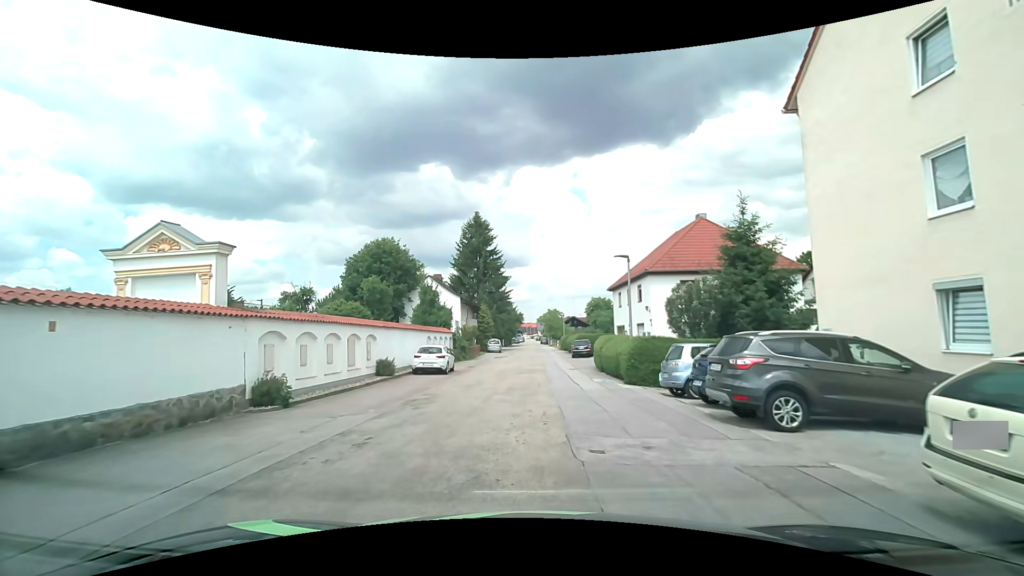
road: residential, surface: asphalt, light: Day
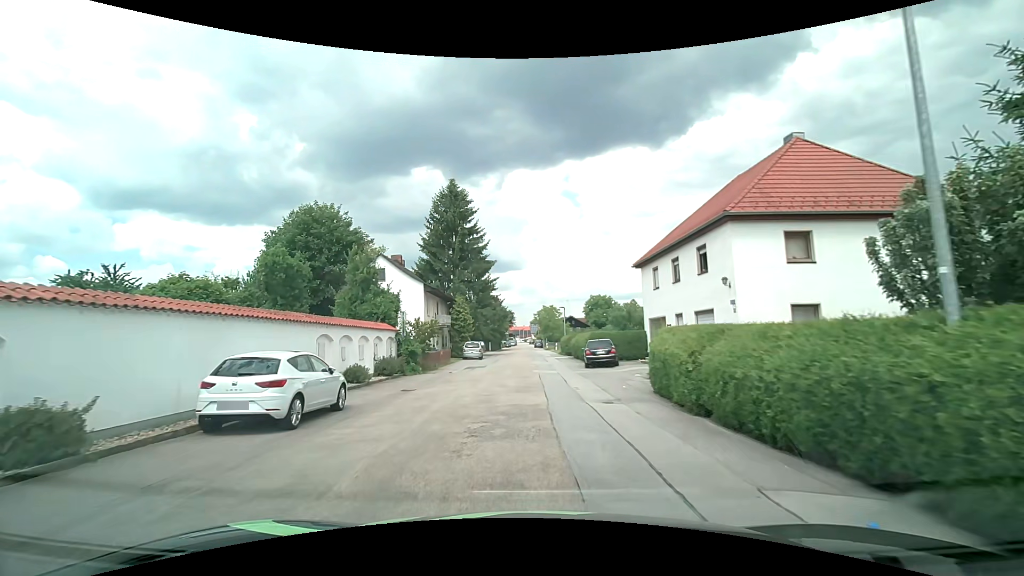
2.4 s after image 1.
(-0.1, +15.6) m; 0°
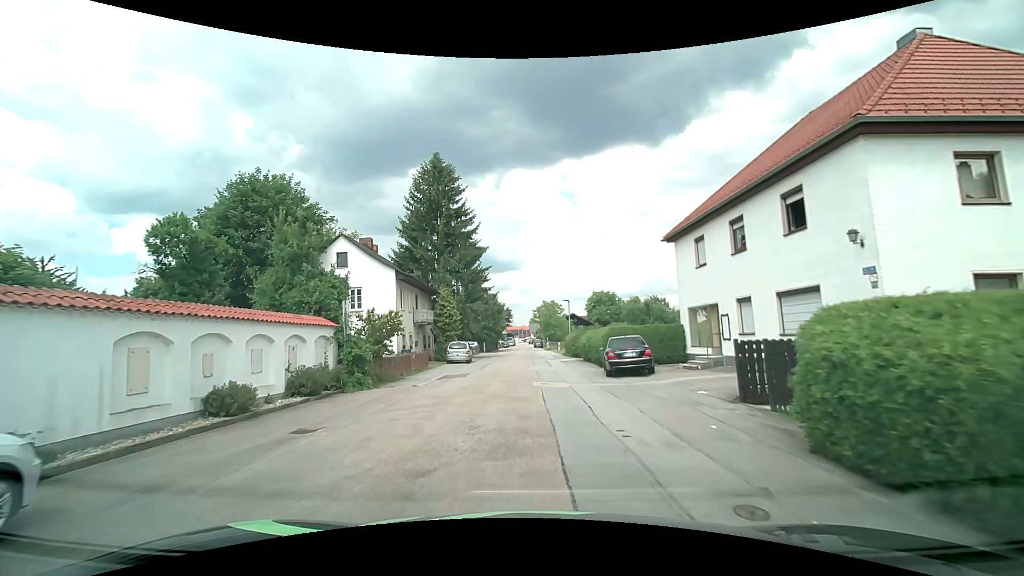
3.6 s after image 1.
(0.0, +8.0) m; +1°
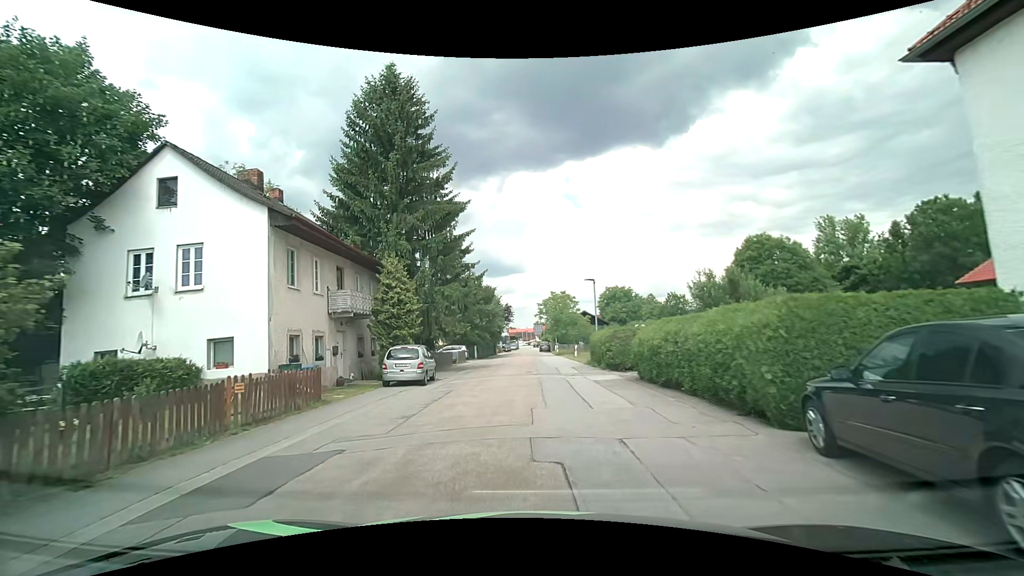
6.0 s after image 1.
(-0.3, +16.2) m; -2°
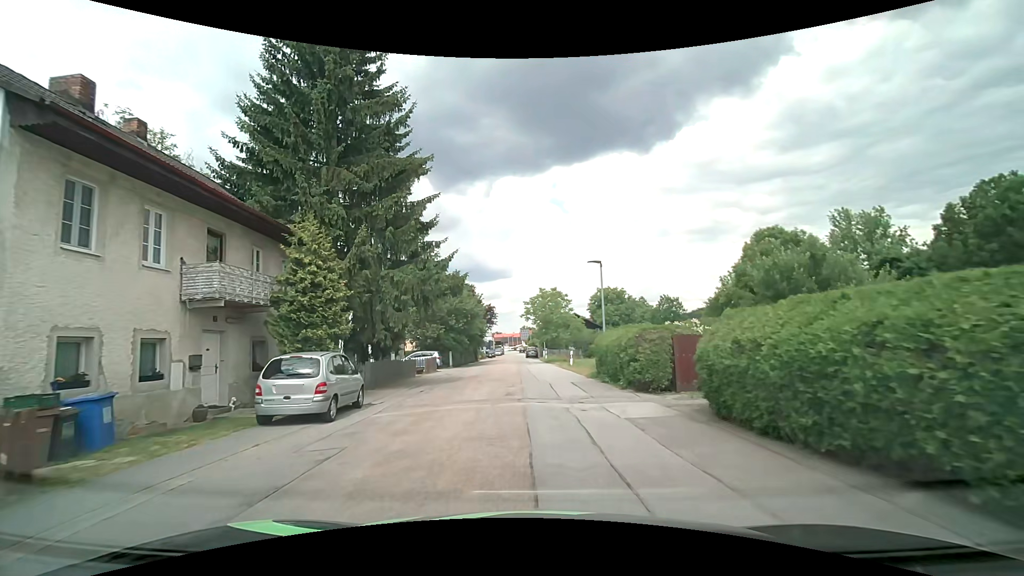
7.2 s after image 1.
(0.0, +8.0) m; +1°
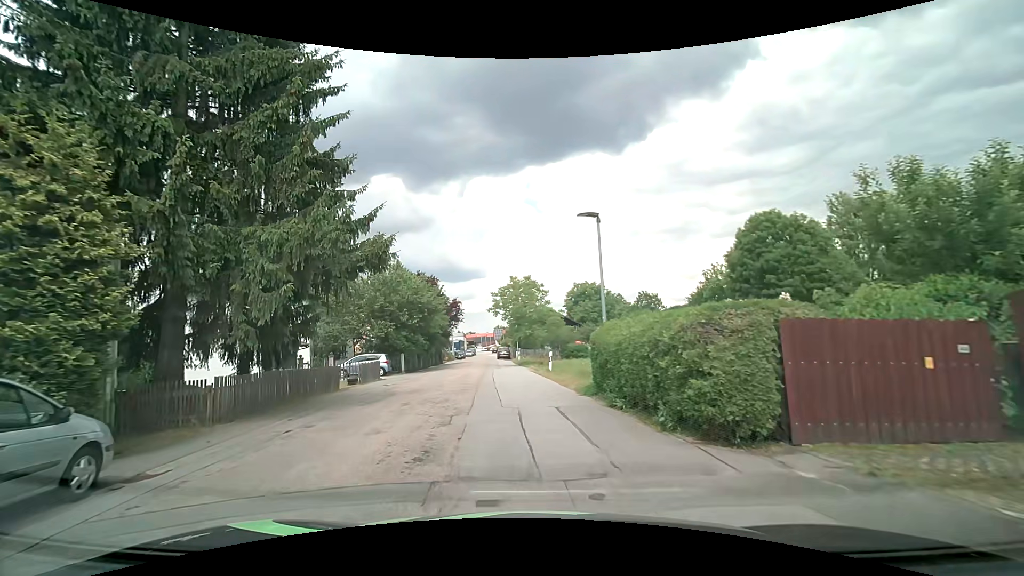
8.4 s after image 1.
(+0.4, +7.8) m; +4°
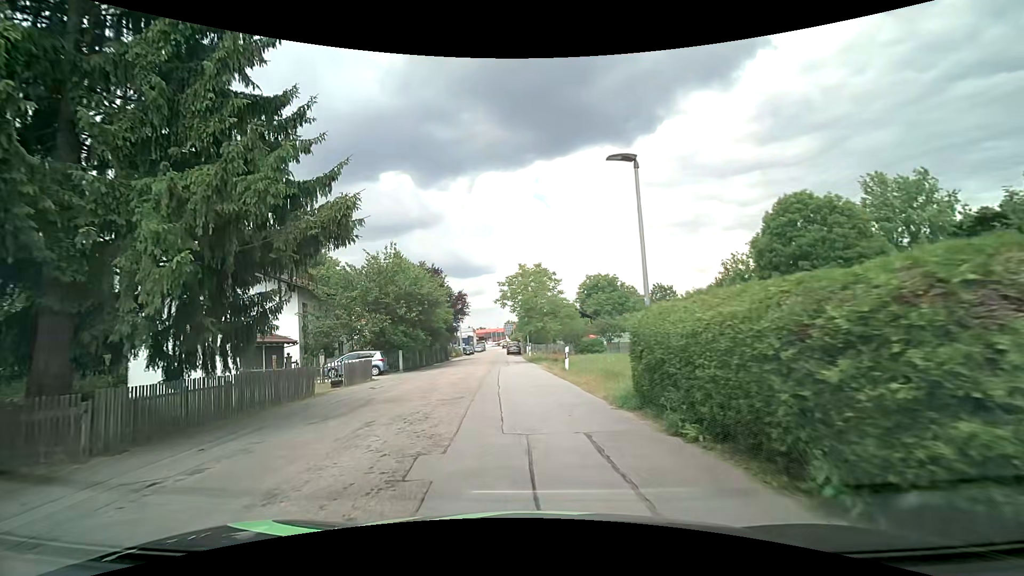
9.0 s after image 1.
(-0.1, +3.9) m; -2°
